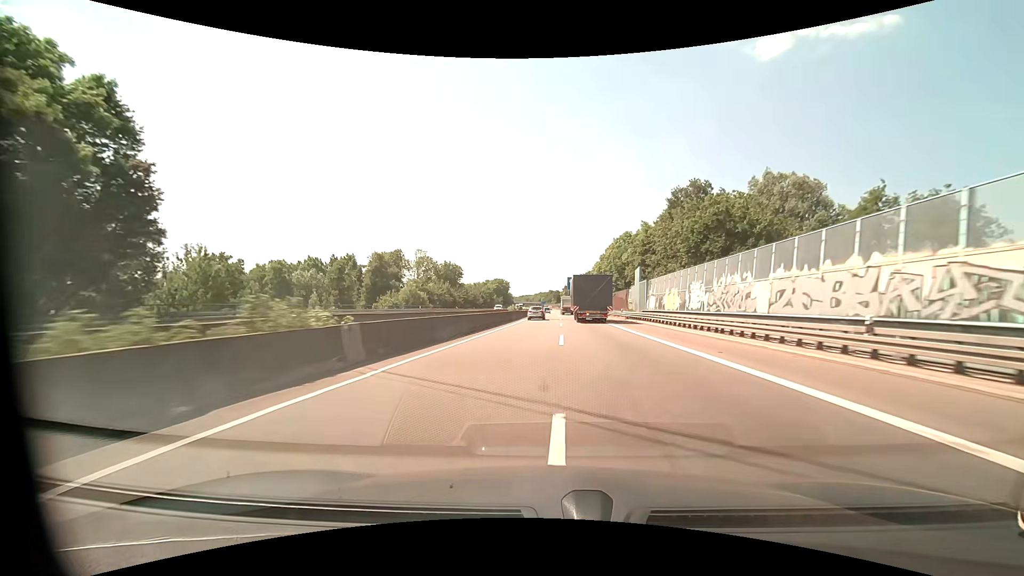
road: motorway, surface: asphalt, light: Day
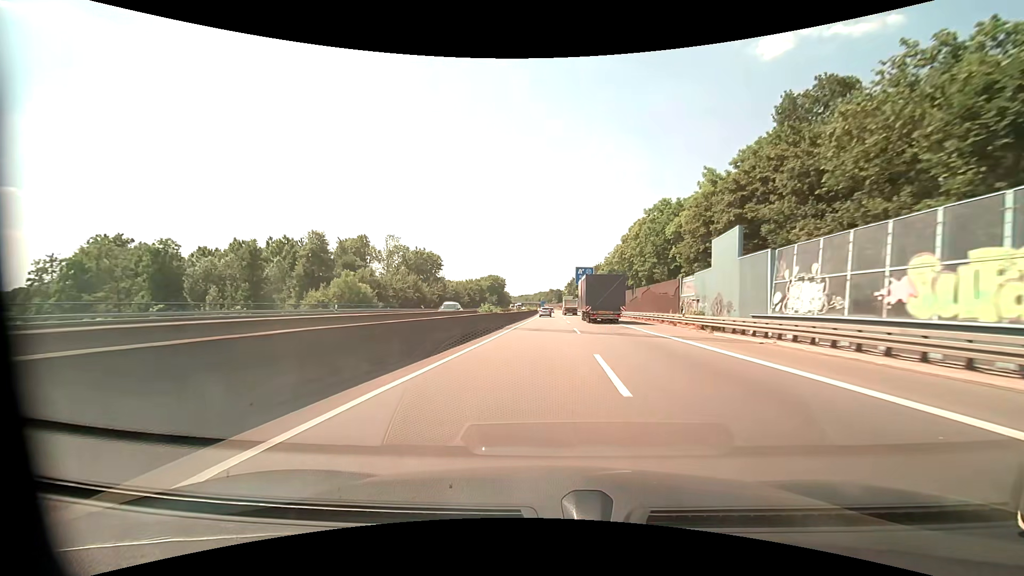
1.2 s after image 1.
(-0.1, +28.2) m; 0°
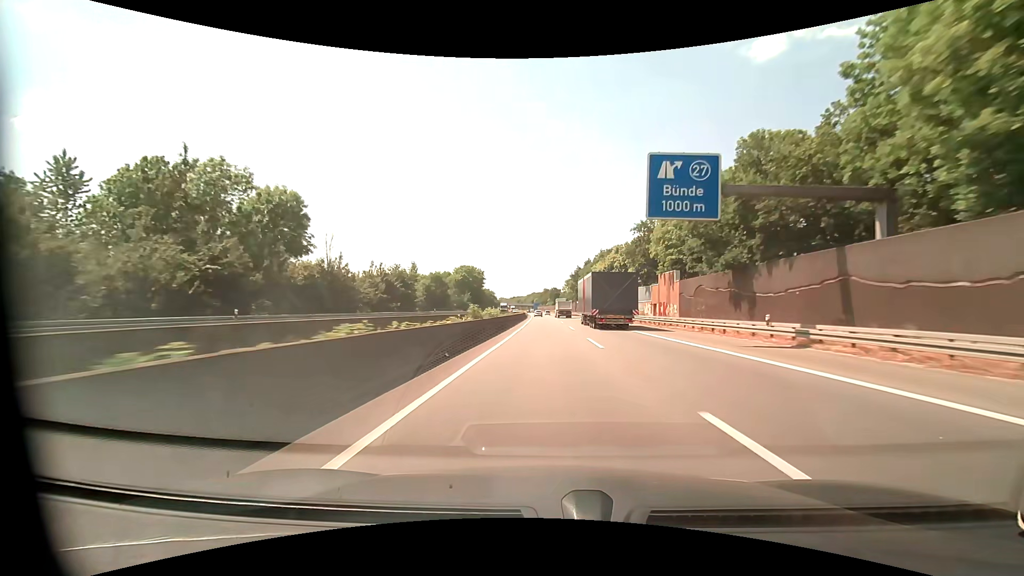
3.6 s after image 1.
(+0.5, +61.6) m; +1°
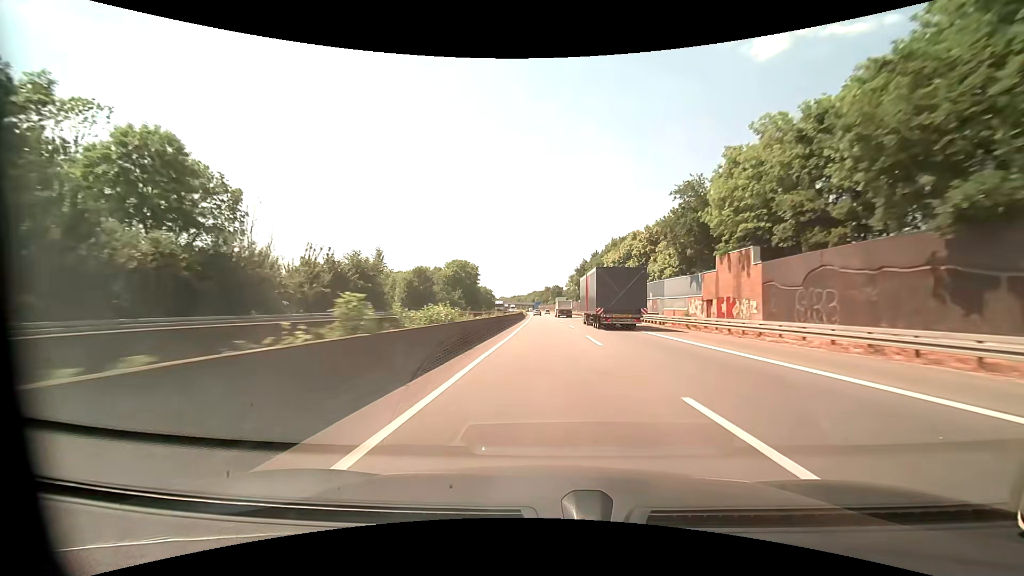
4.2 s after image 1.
(0.0, +16.9) m; 0°
(0, +10) (0, +20) (0, +30) (0, +40) (-1, +50) (-1, +60) (-1, +70) (-1, +80) (-1, +90) (-2, +100) m
